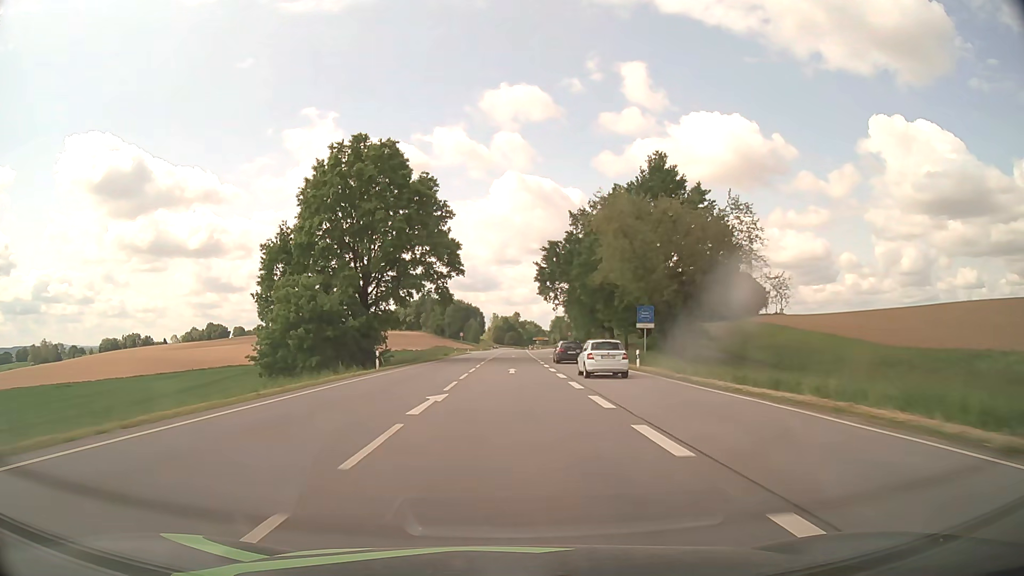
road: secondary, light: Day
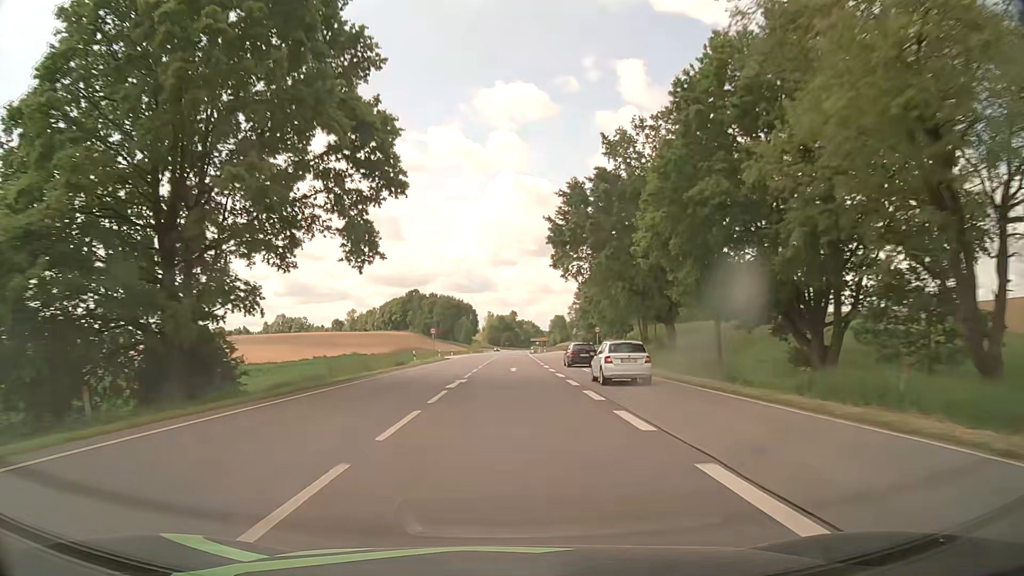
(+0.1, +33.8) m; 0°
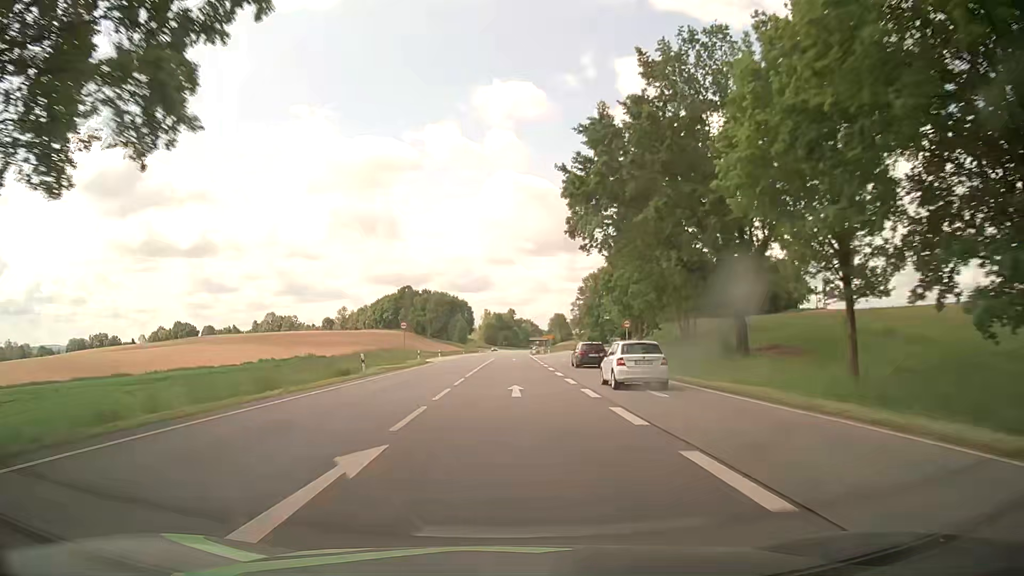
(+0.1, +17.0) m; 0°
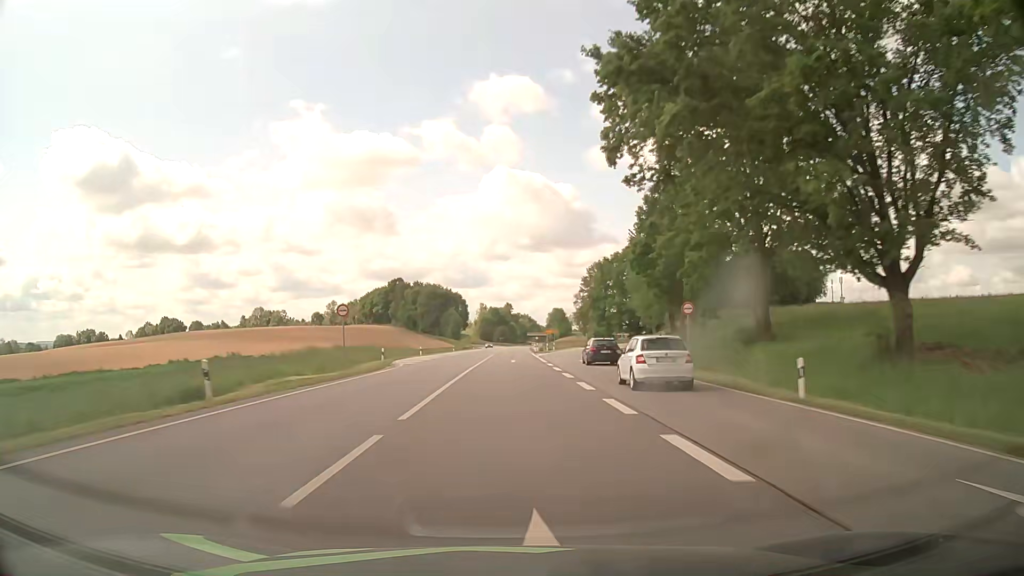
(0.0, +17.0) m; 0°
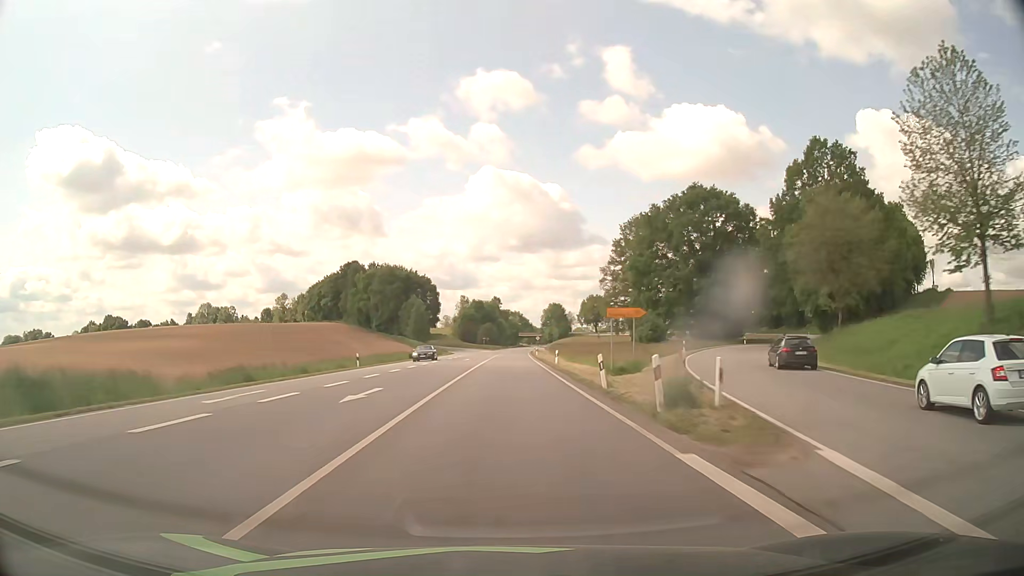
(+0.6, +66.8) m; +1°
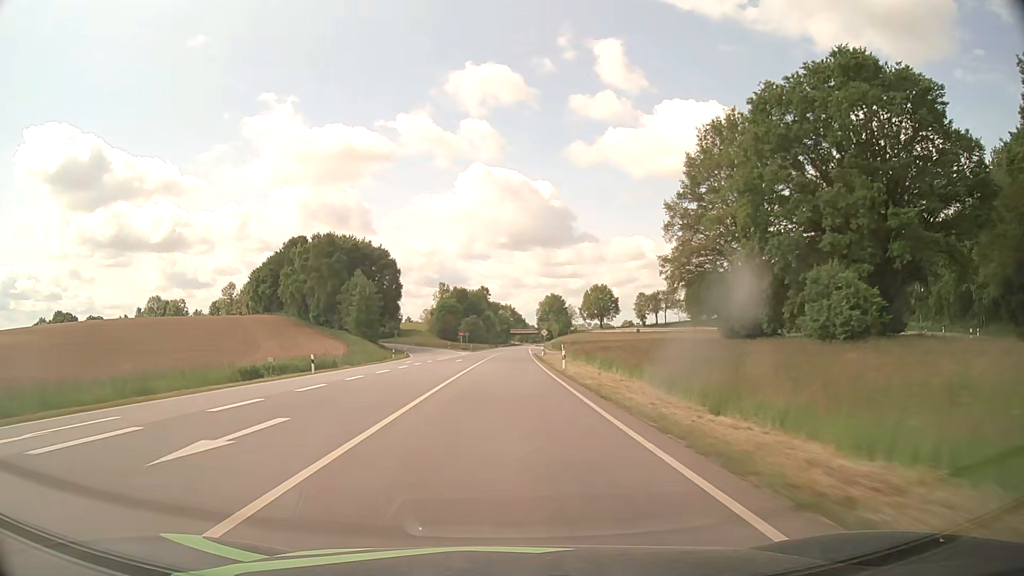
(+0.4, +50.4) m; +1°
